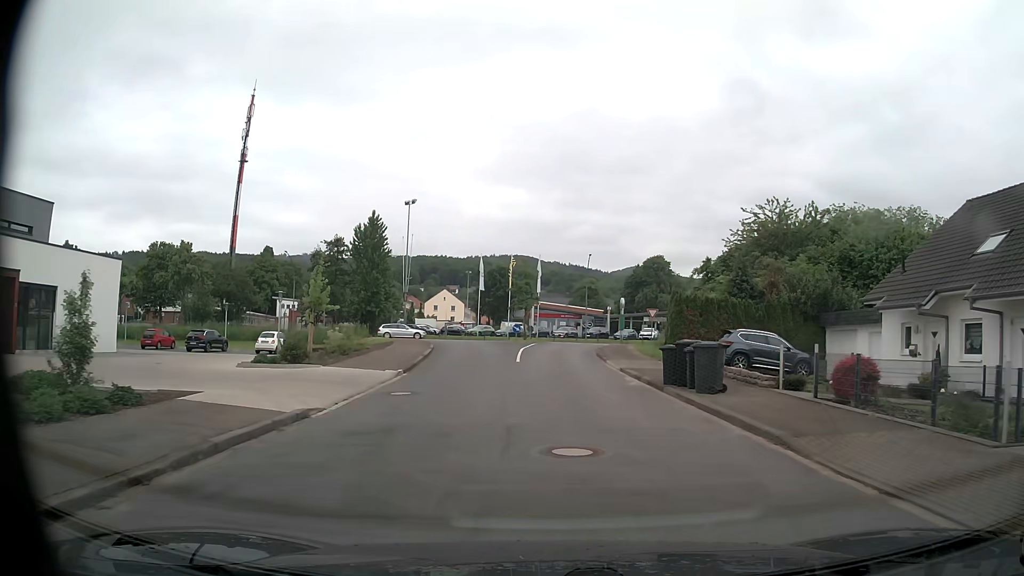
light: Day
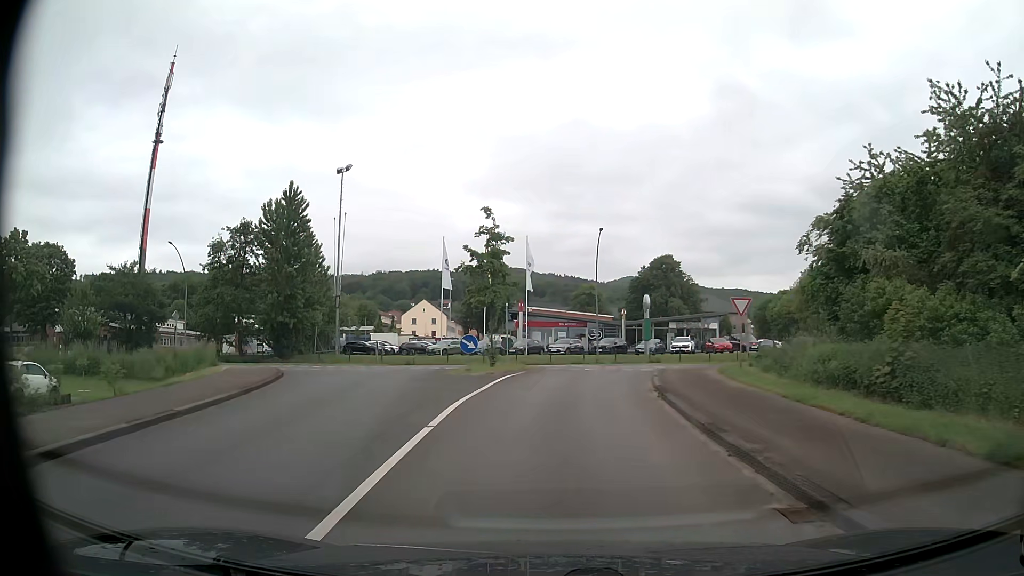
(+0.6, +24.9) m; +1°
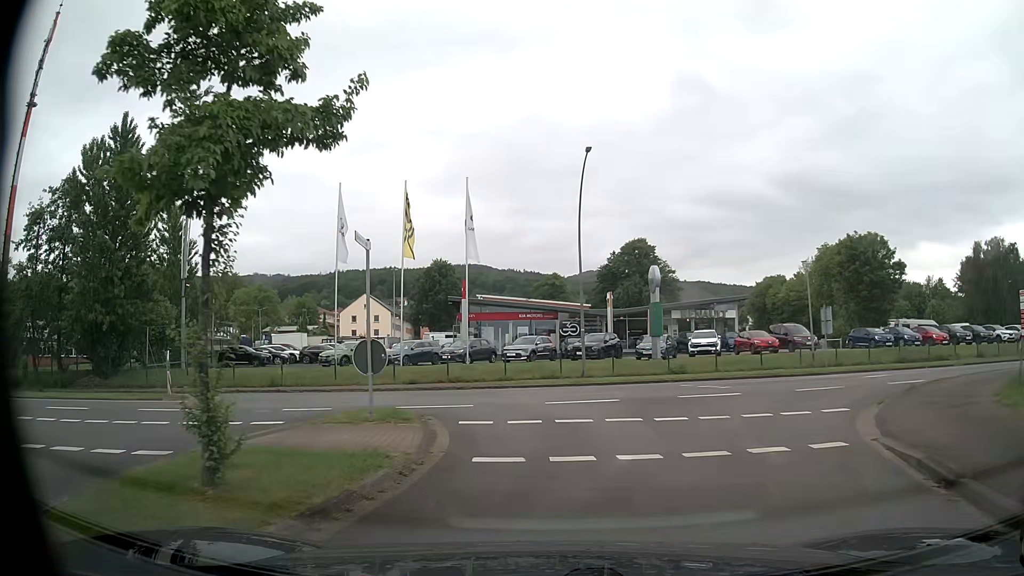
(+0.2, +20.4) m; +3°
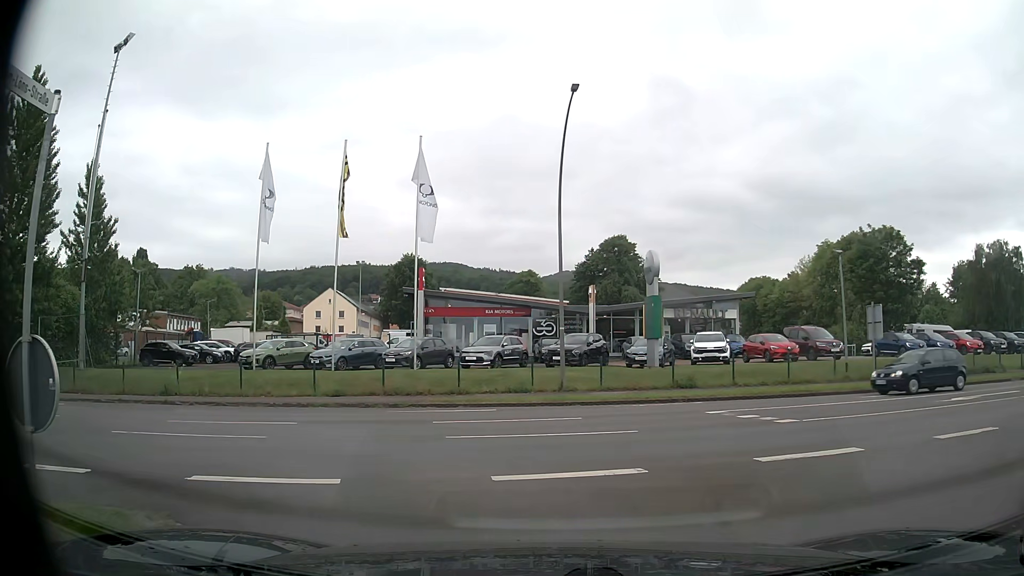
(+0.1, +7.2) m; +2°
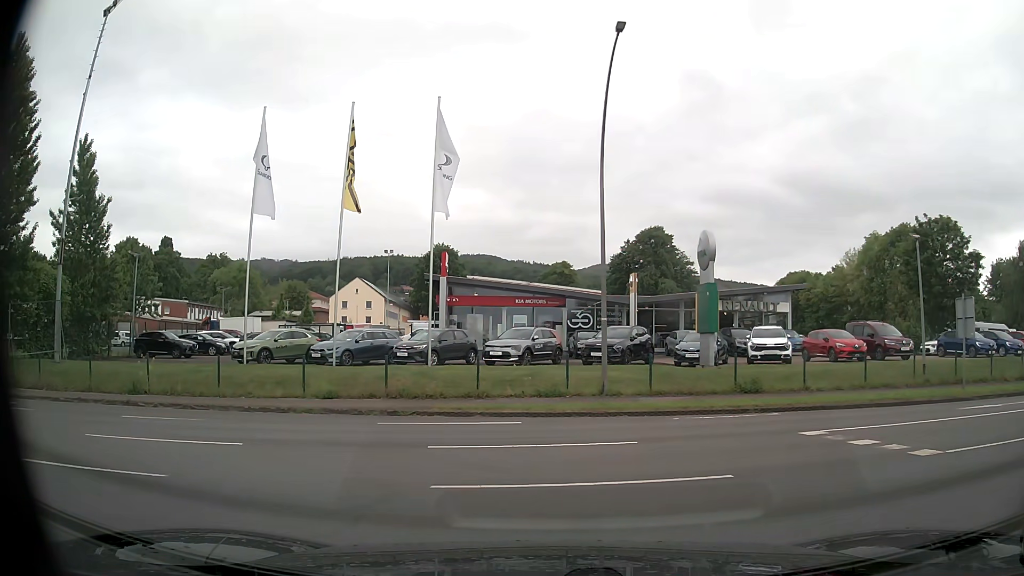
(0.0, +4.0) m; -1°
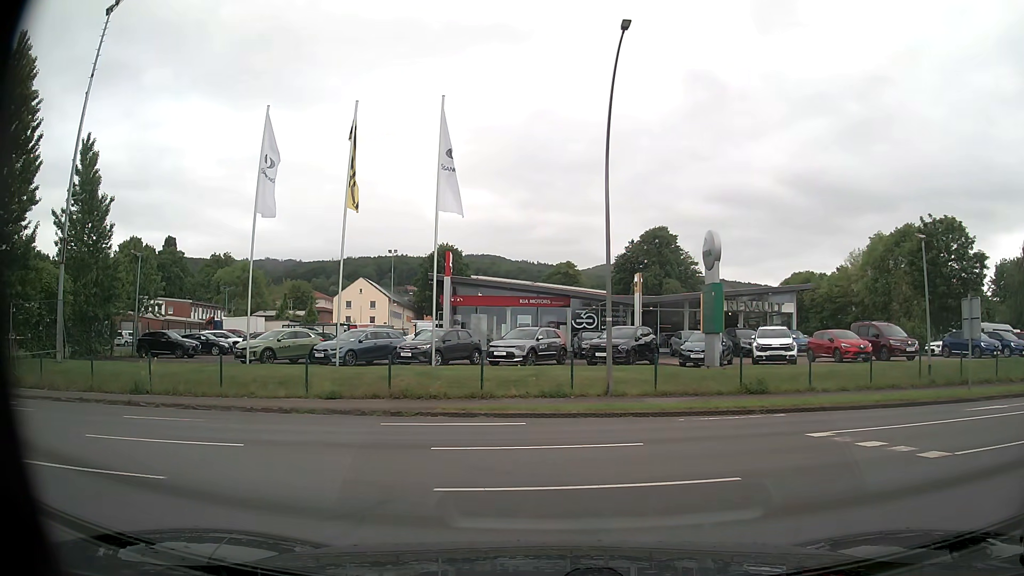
(0.0, +0.1) m; 0°
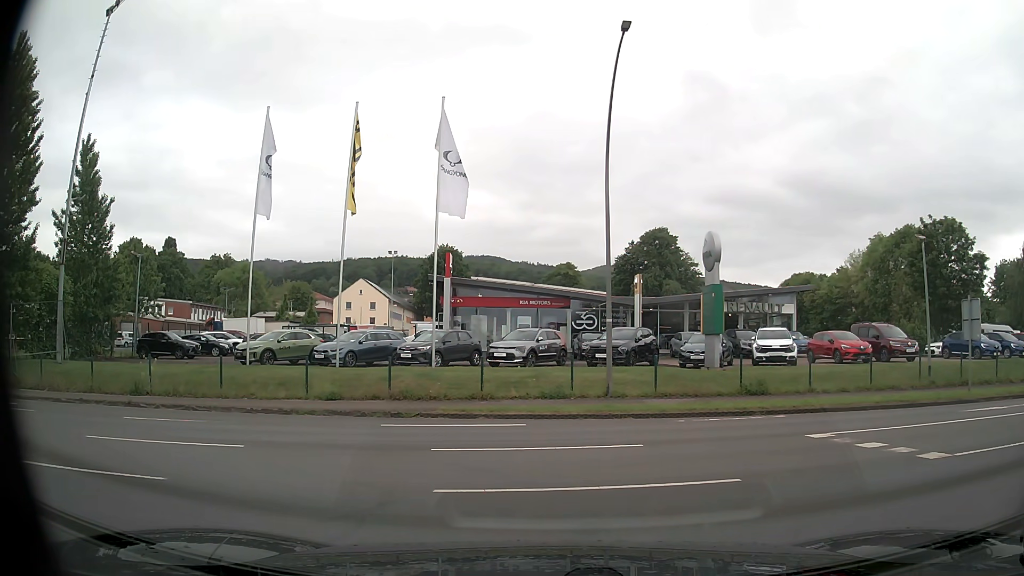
(0.0, 0.0) m; 0°
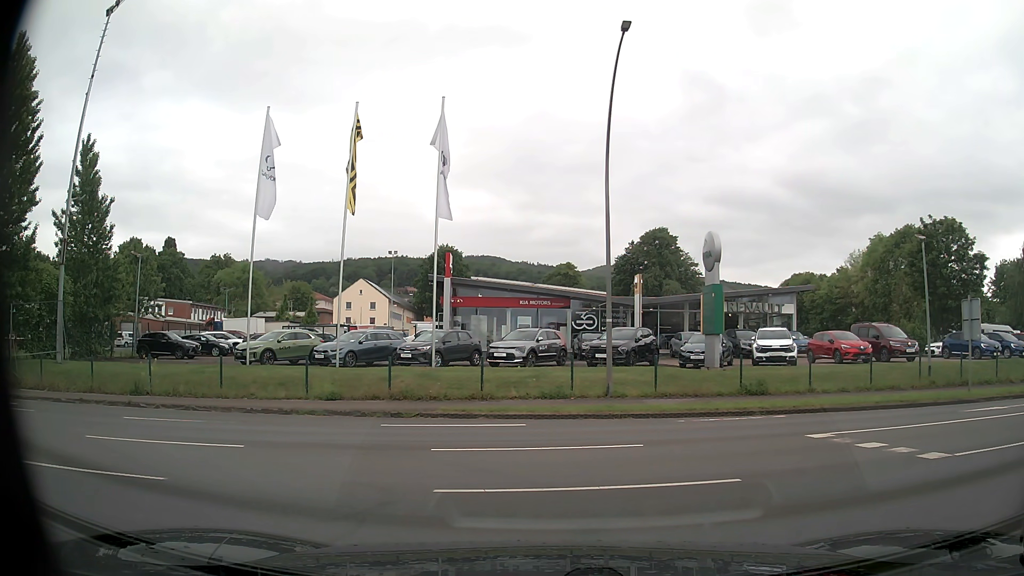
(0.0, 0.0) m; 0°
(-4, +9) (-13, +12) (-23, +12) (-33, +12) (-43, +11) (-53, +11) (-63, +10) (-72, +13) (-76, +21) (-78, +31) m
